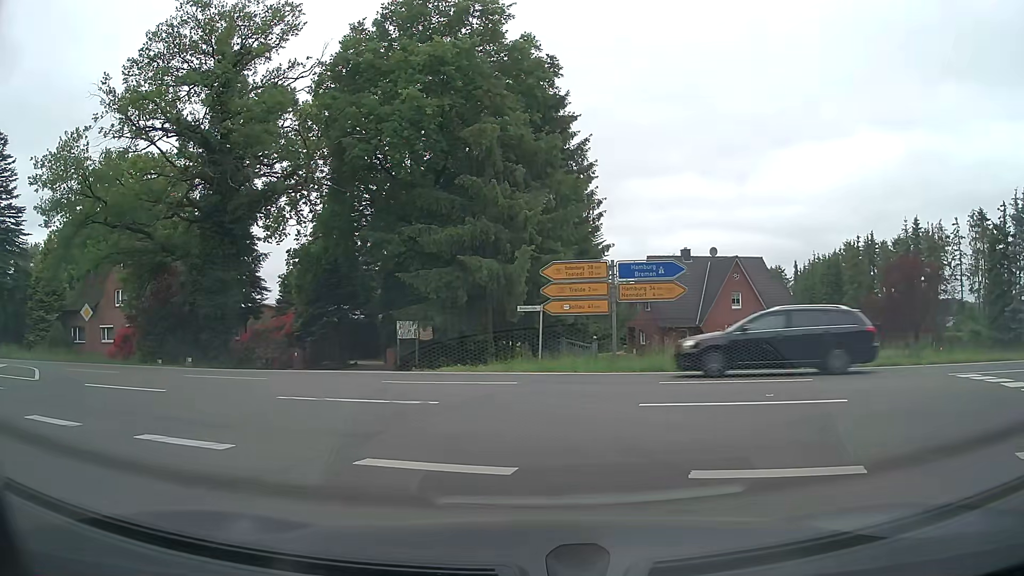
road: tertiary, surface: asphalt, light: Day
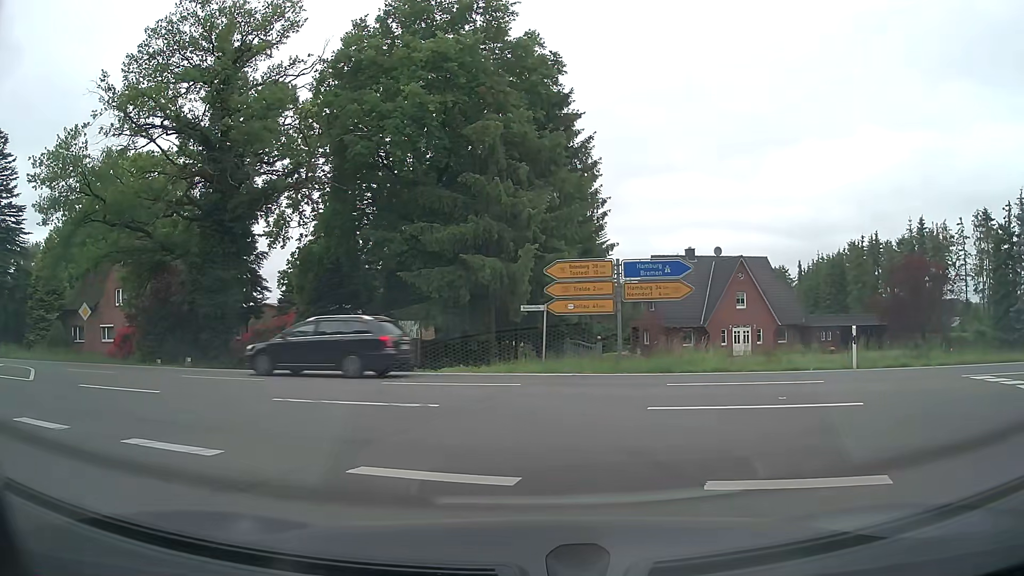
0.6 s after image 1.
(0.0, +0.4) m; 0°
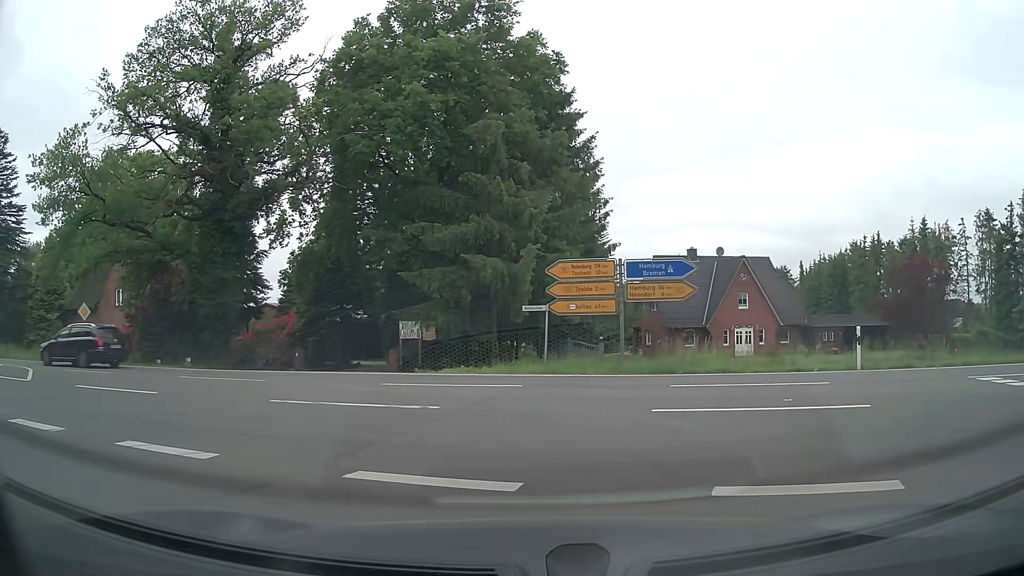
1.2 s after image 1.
(0.0, +0.2) m; 0°
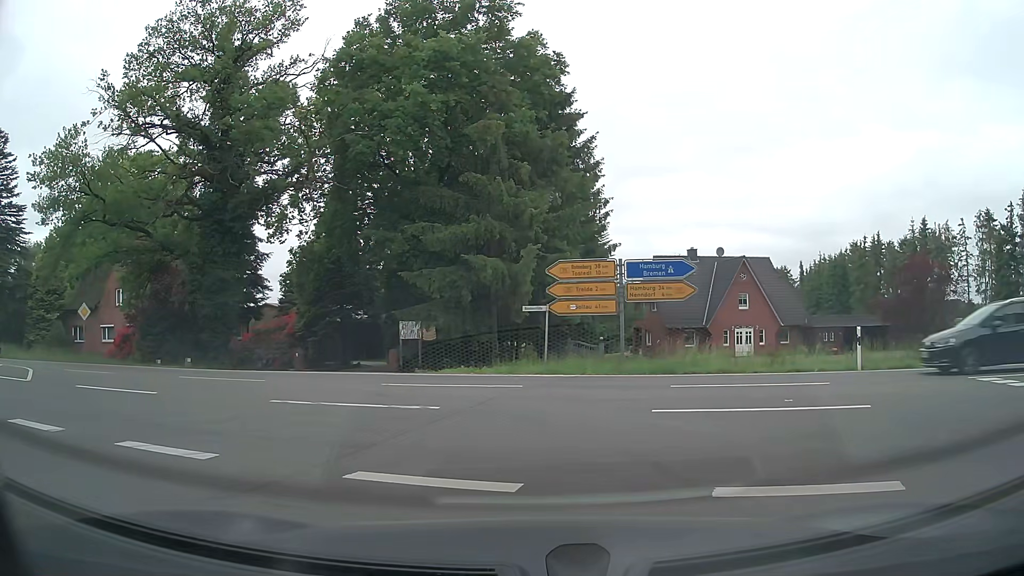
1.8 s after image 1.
(0.0, +0.1) m; 0°
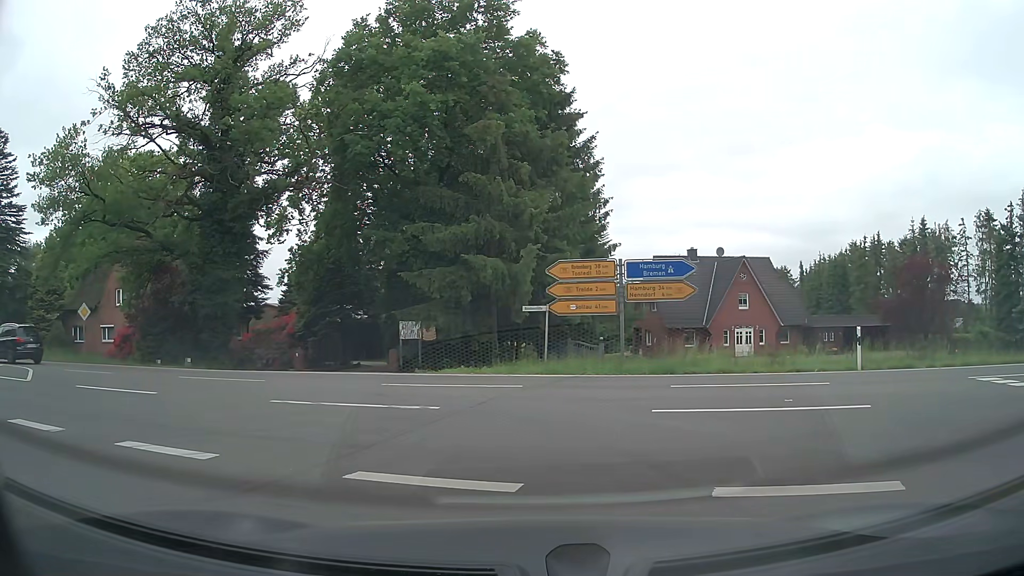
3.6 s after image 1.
(0.0, 0.0) m; 0°
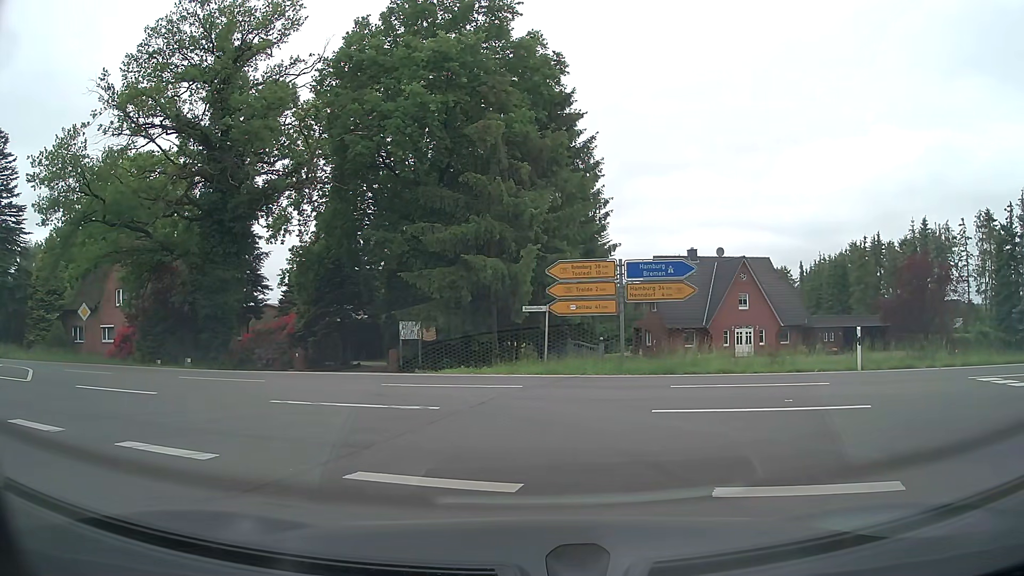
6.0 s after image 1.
(0.0, 0.0) m; 0°
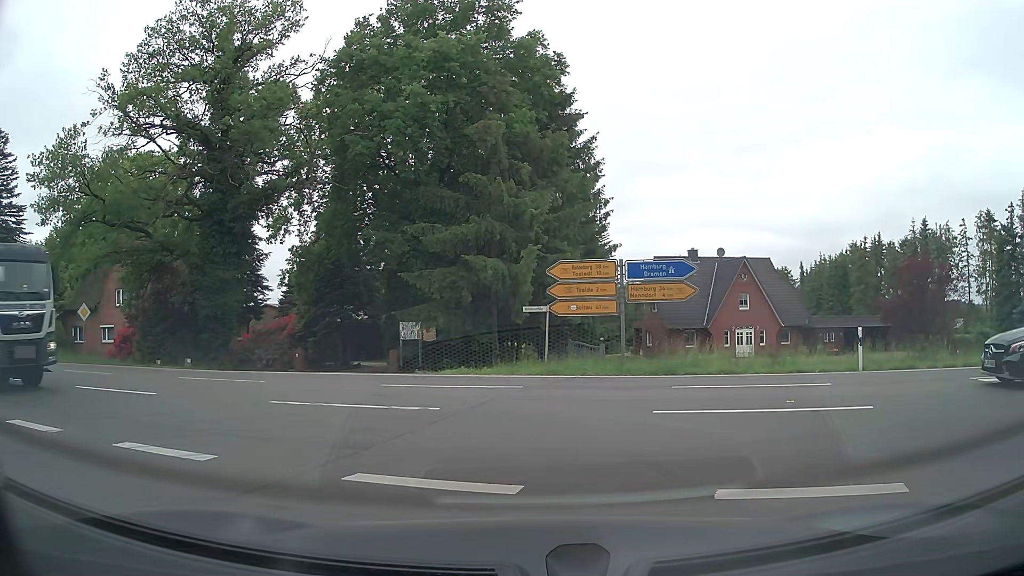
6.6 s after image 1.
(0.0, 0.0) m; 0°
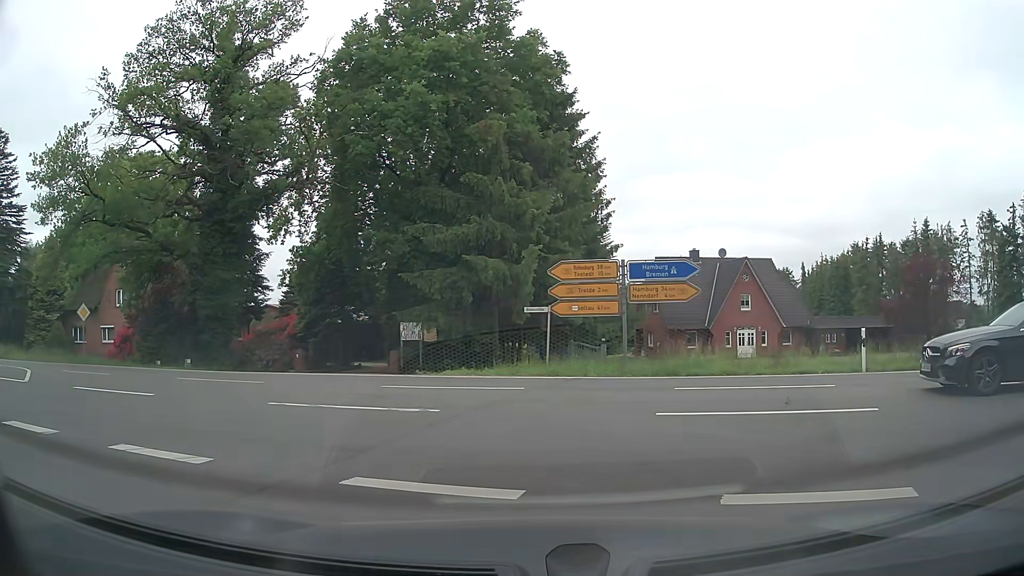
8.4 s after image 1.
(0.0, +0.1) m; 0°
